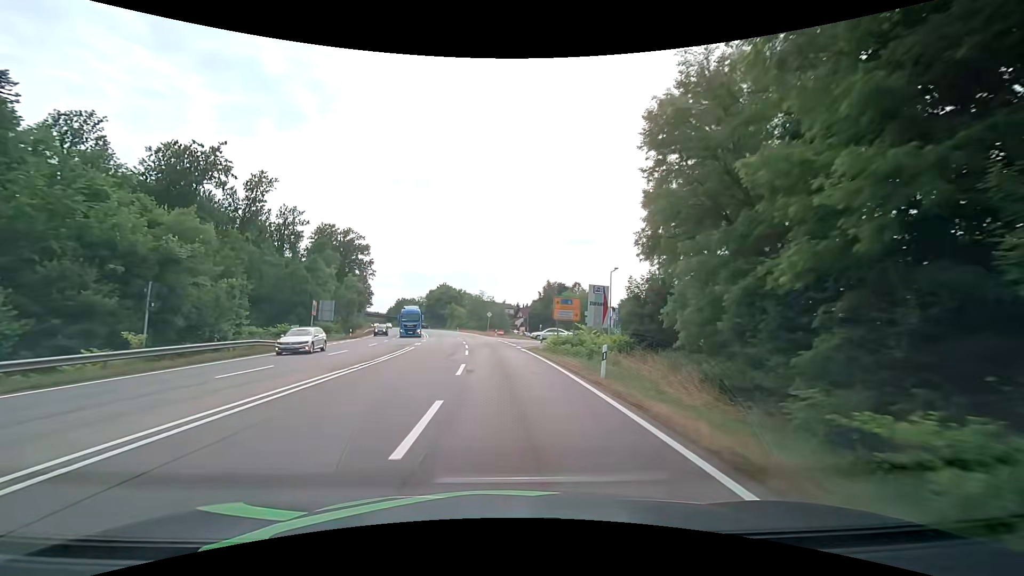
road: secondary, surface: asphalt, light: Day
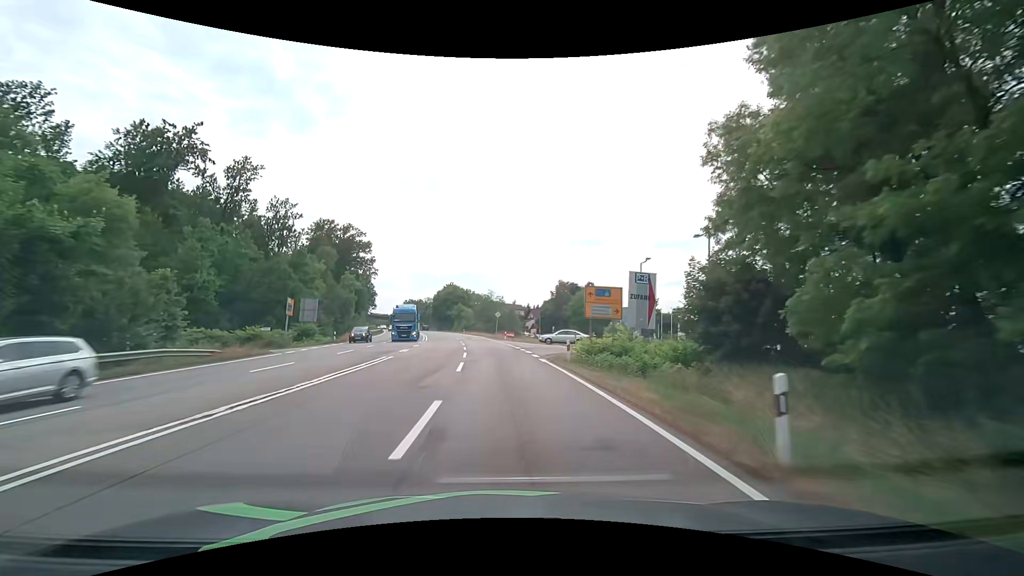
(-0.1, +9.2) m; -1°
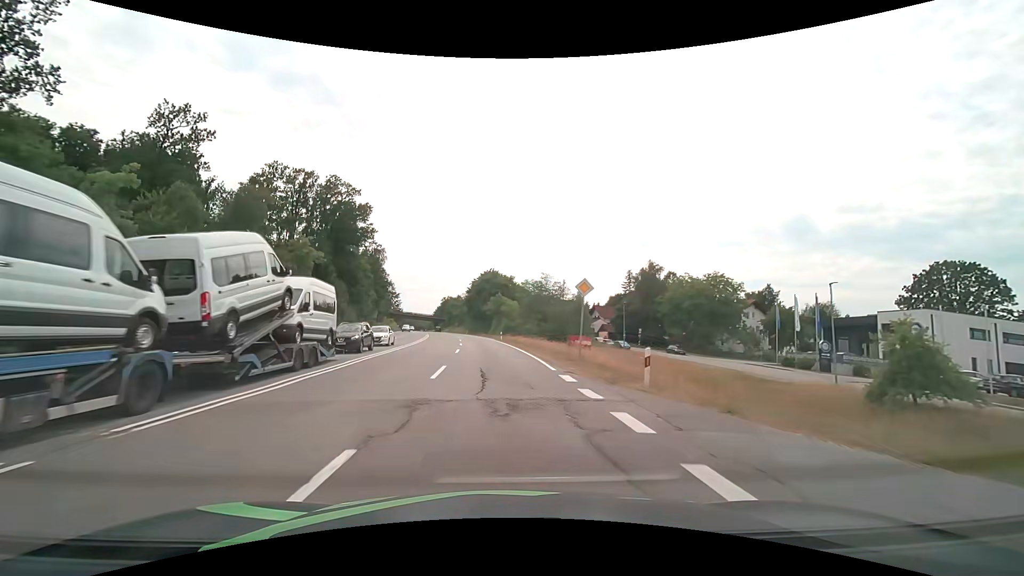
(-2.6, +45.7) m; -6°
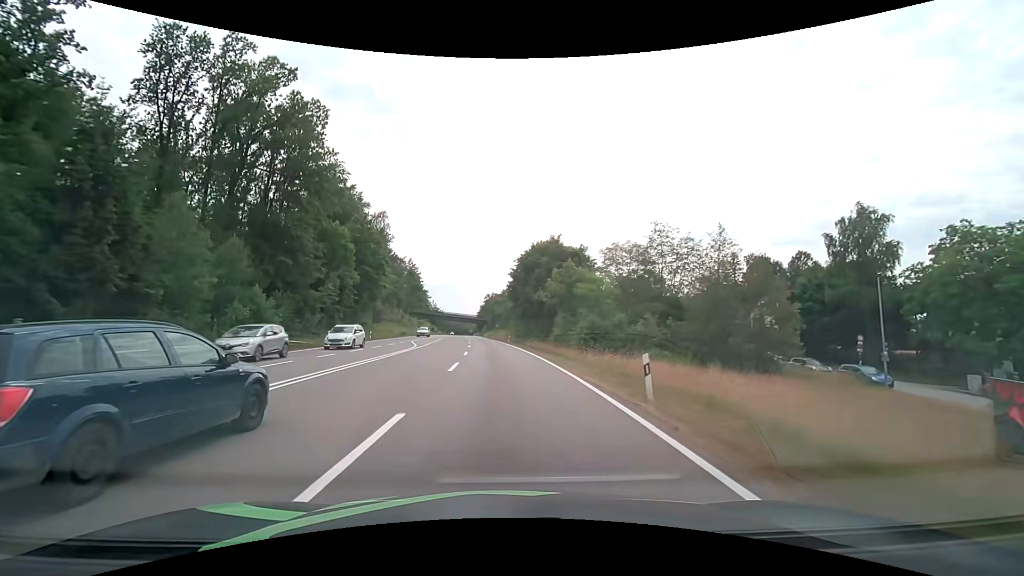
(-2.5, +45.7) m; -6°
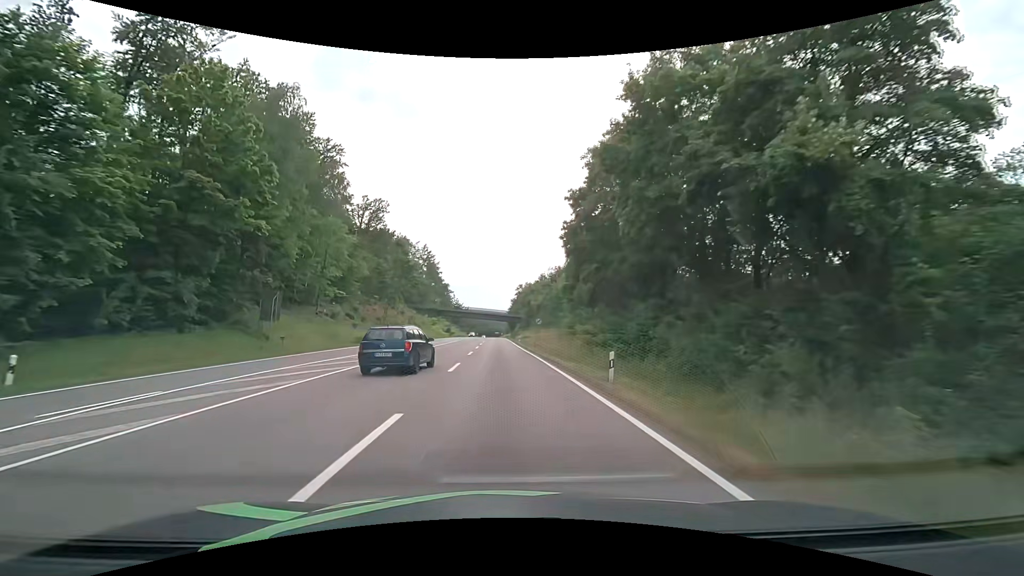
(-1.6, +45.9) m; -4°
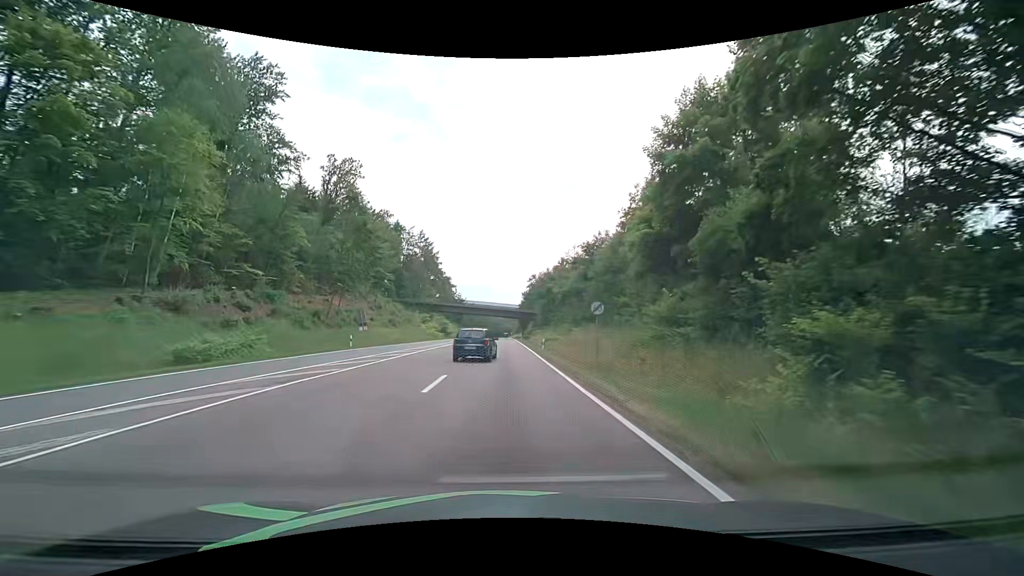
(-0.5, +28.5) m; -1°
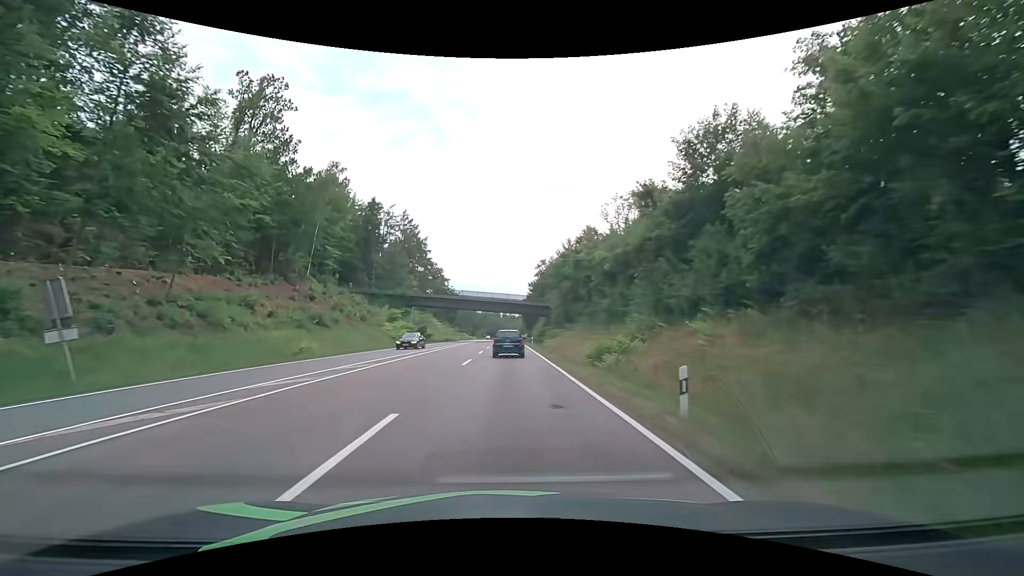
(-0.1, +30.3) m; 0°
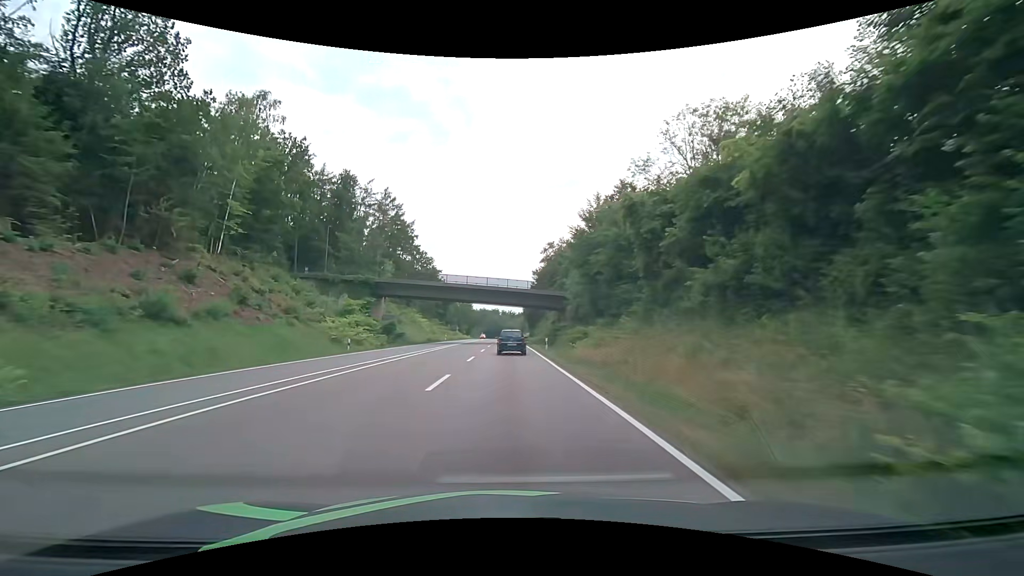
(0.0, +20.9) m; 0°
(0, +10) (0, +20) (0, +30) (0, +40) (0, +50) (0, +60) (0, +70) (0, +80) (0, +90) (0, +100) m
